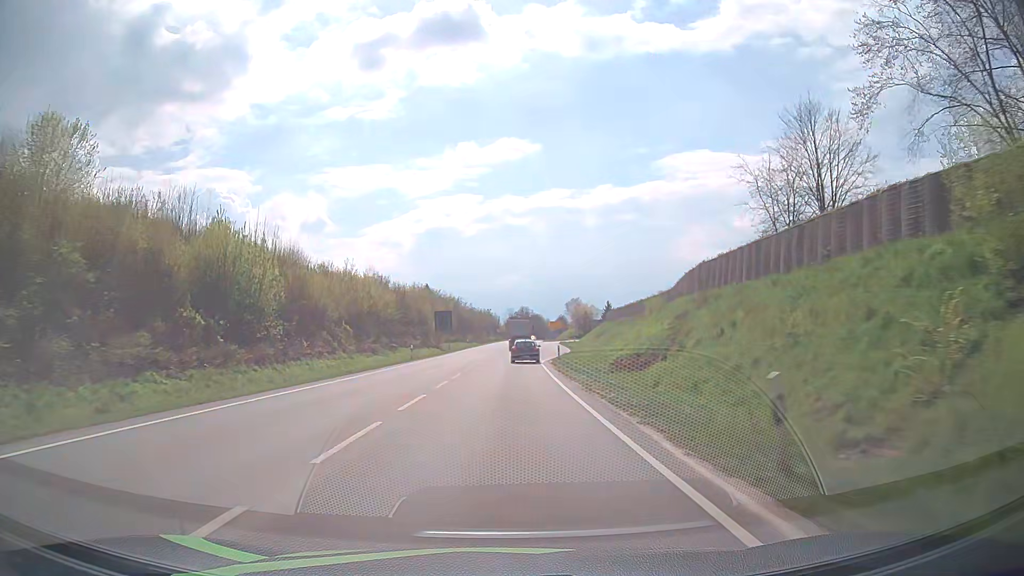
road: primary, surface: asphalt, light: Day
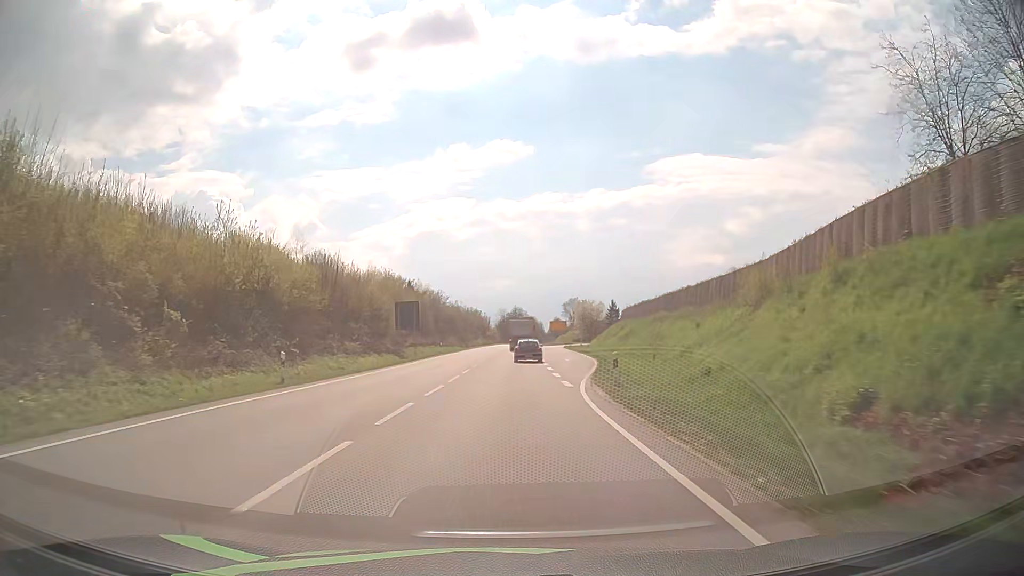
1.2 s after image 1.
(+0.2, +26.3) m; +1°
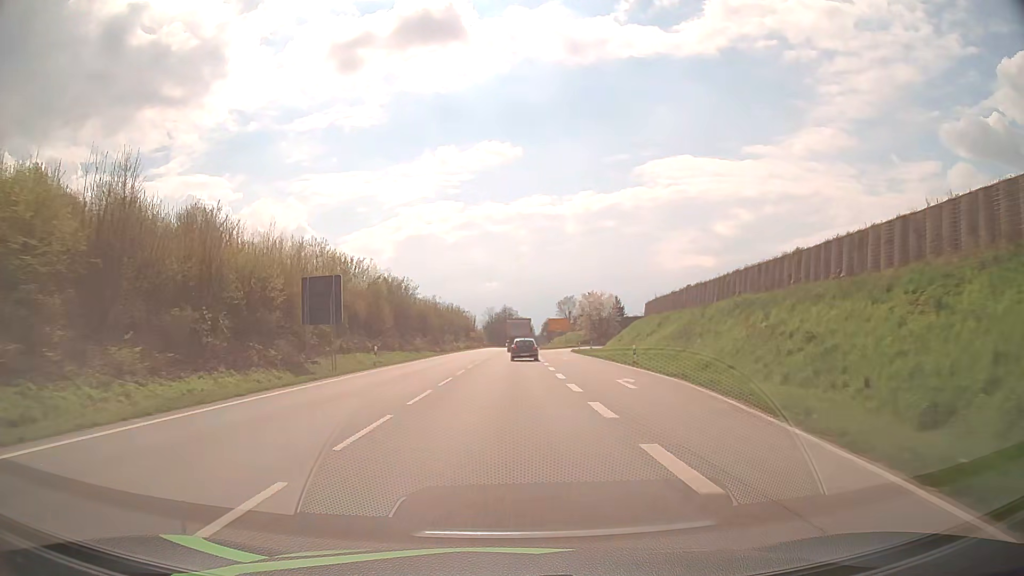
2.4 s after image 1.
(+0.3, +26.4) m; +1°
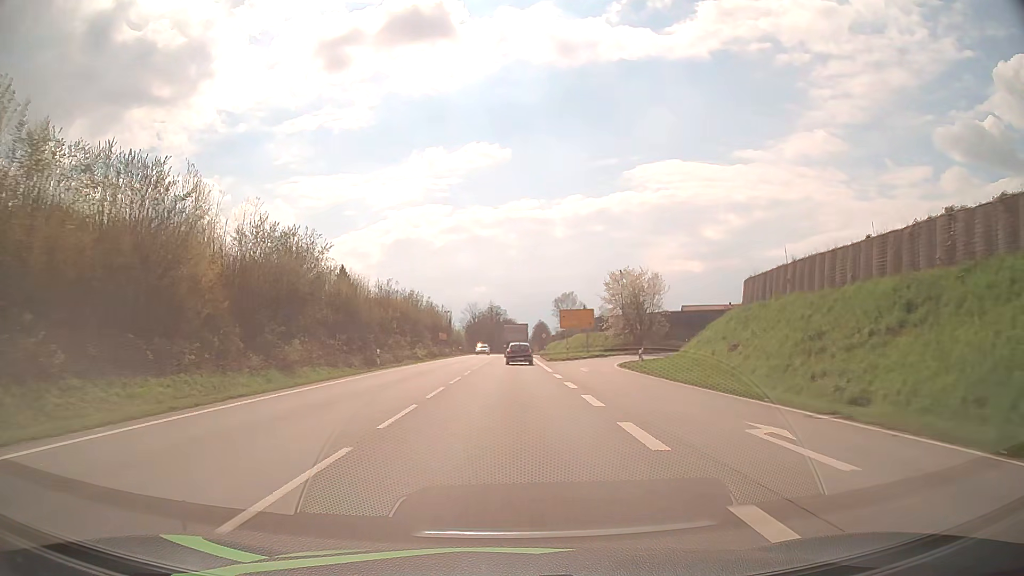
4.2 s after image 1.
(+0.2, +39.5) m; +1°
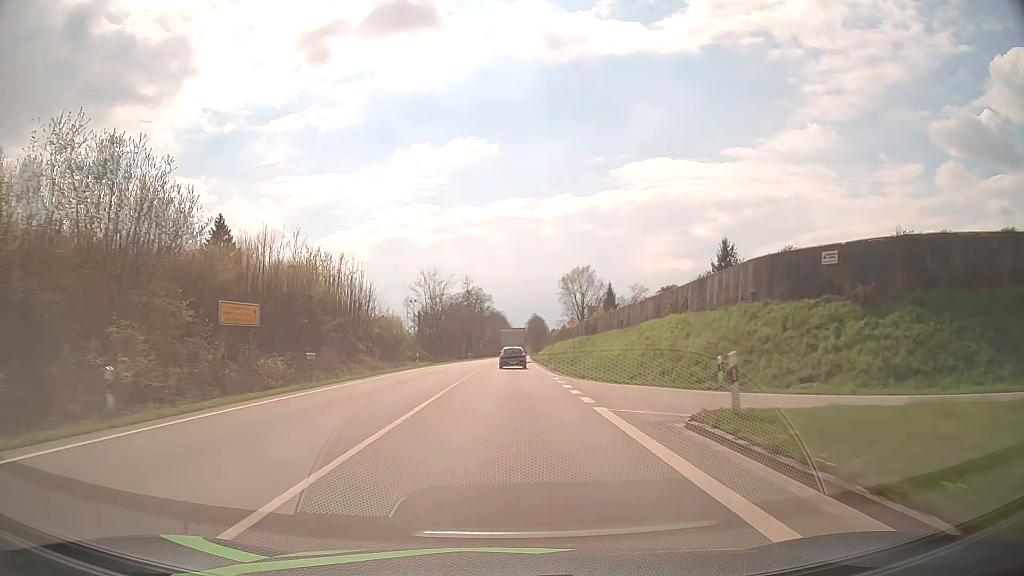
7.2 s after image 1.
(+0.7, +66.1) m; +1°
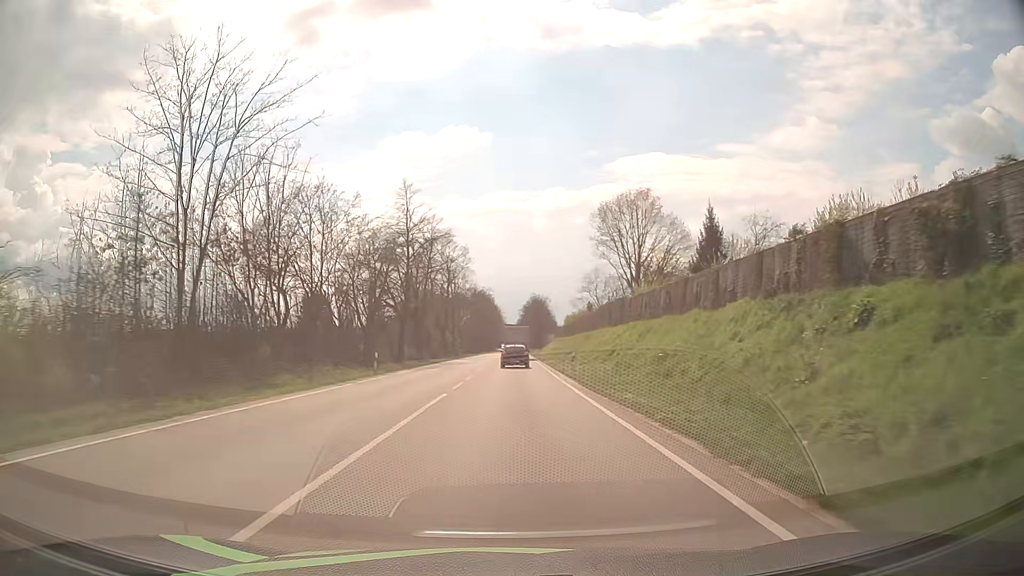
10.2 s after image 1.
(+0.4, +66.9) m; +1°
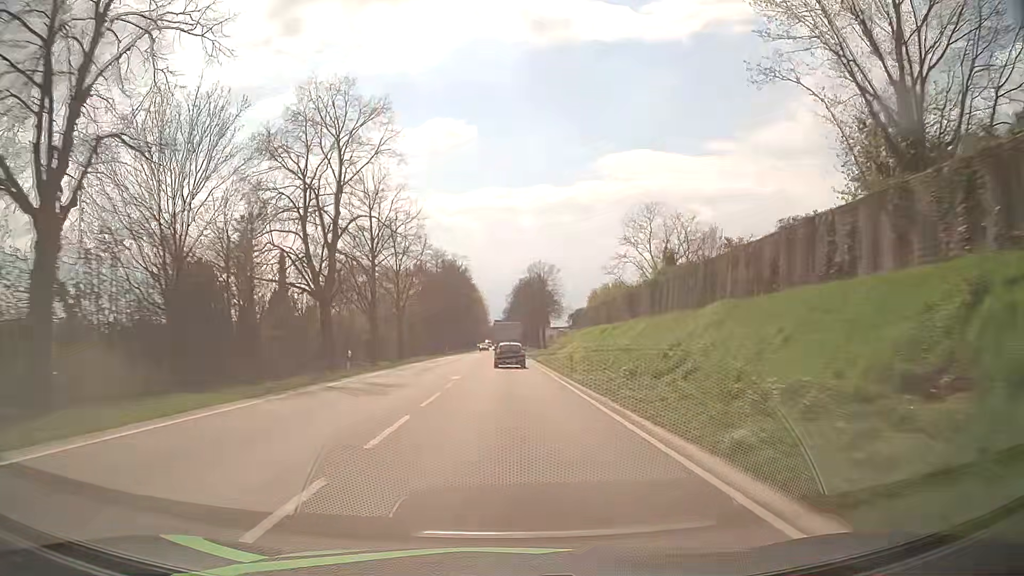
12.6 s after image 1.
(+0.5, +54.5) m; +1°
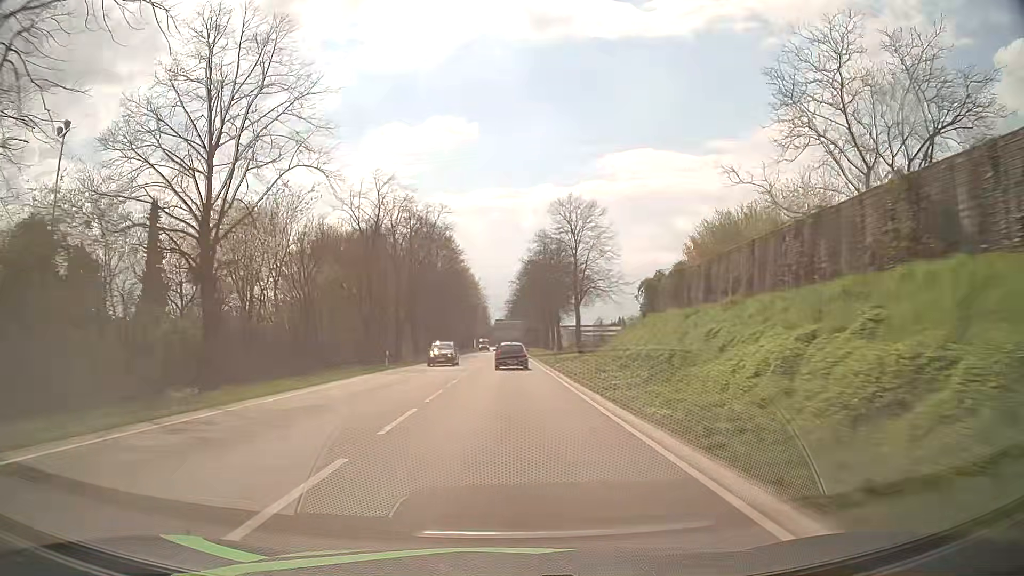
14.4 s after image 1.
(-0.1, +40.6) m; 0°
(0, +10) (0, +20) (0, +30) (0, +40) (0, +50) (0, +60) (0, +70) (0, +80) (0, +90) (0, +100) m
